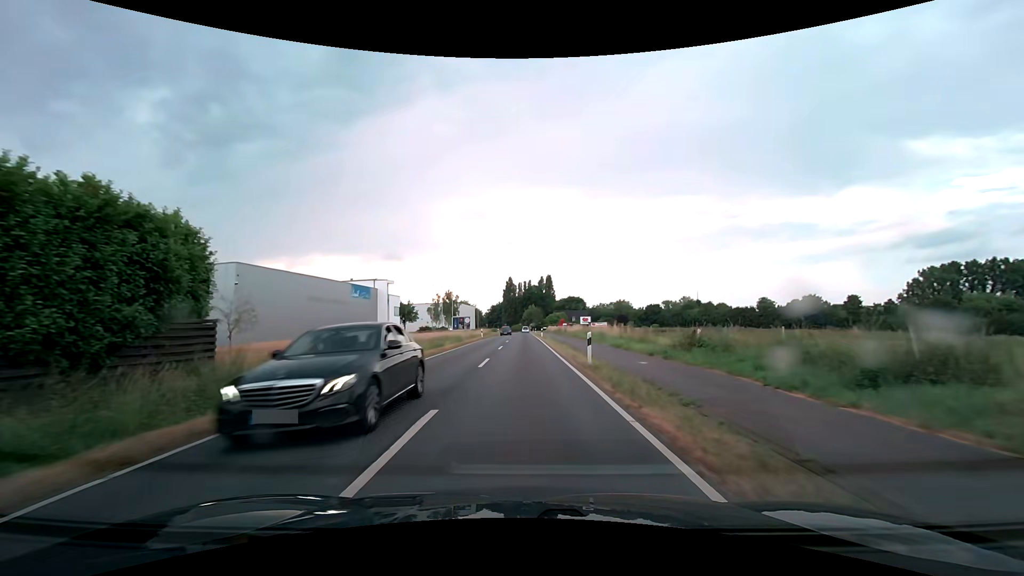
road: secondary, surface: asphalt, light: Day
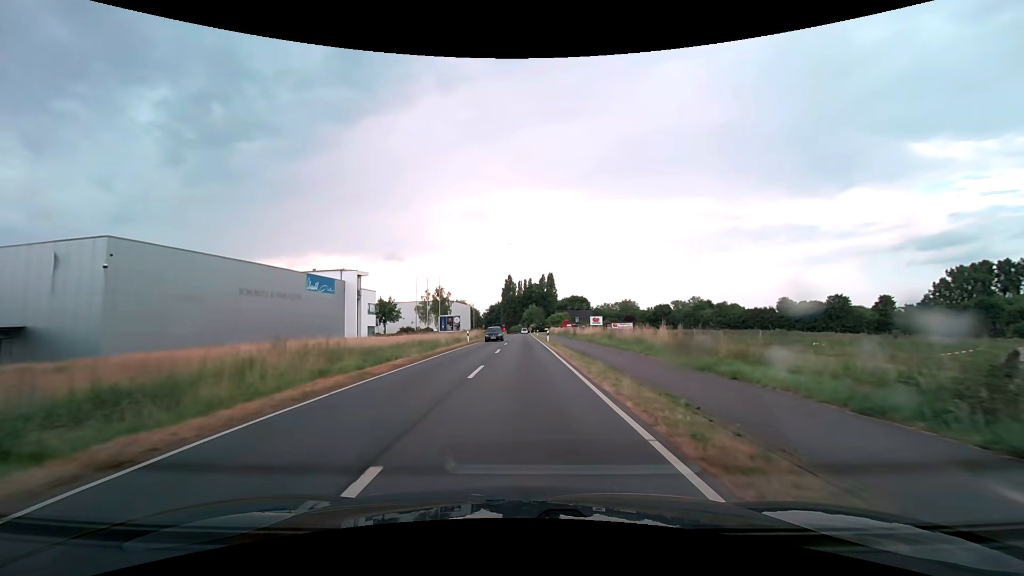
(-0.1, +15.2) m; 0°
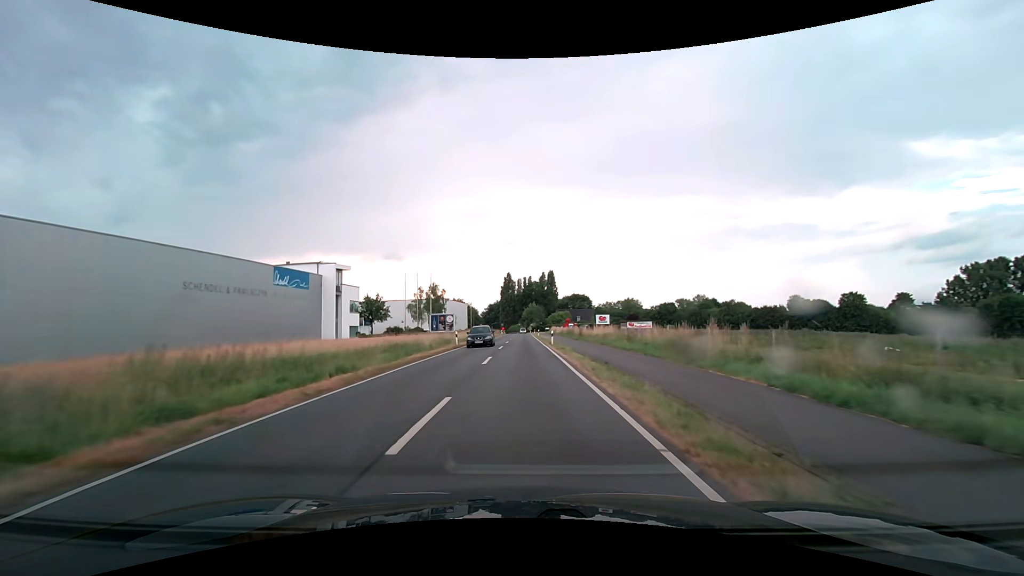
(0.0, +7.6) m; 0°
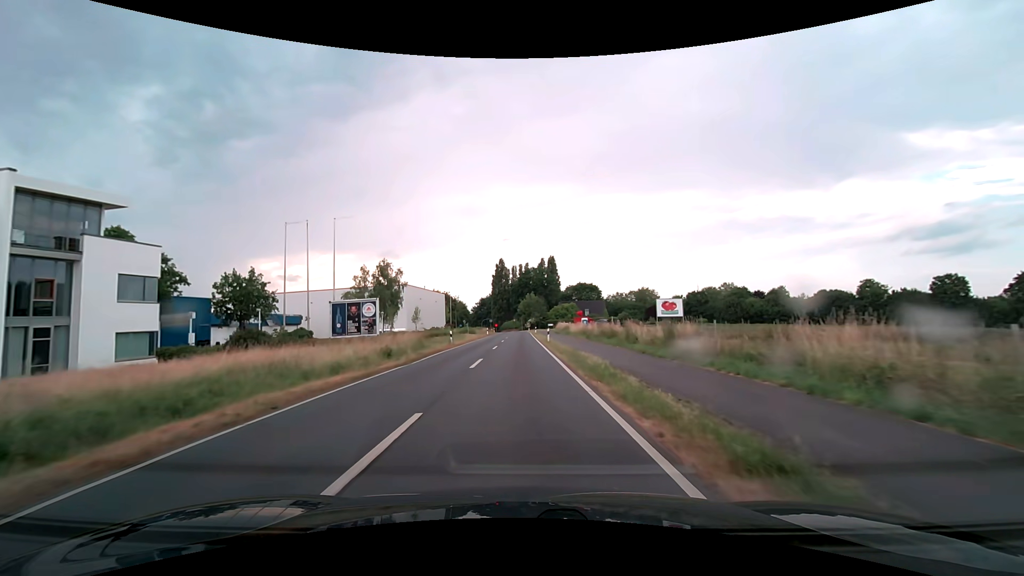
(+0.2, +38.1) m; +1°
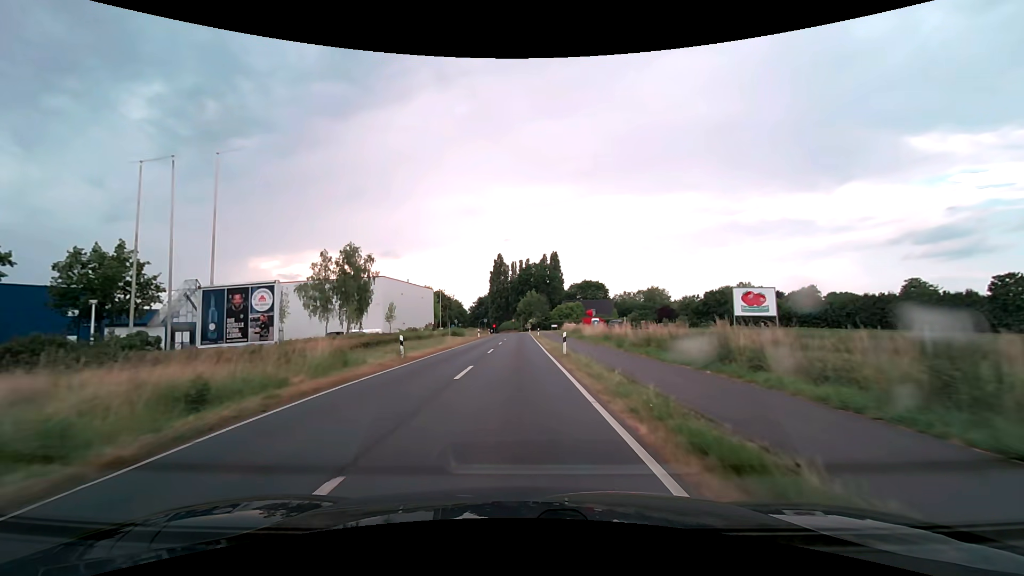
(-0.1, +15.3) m; 0°
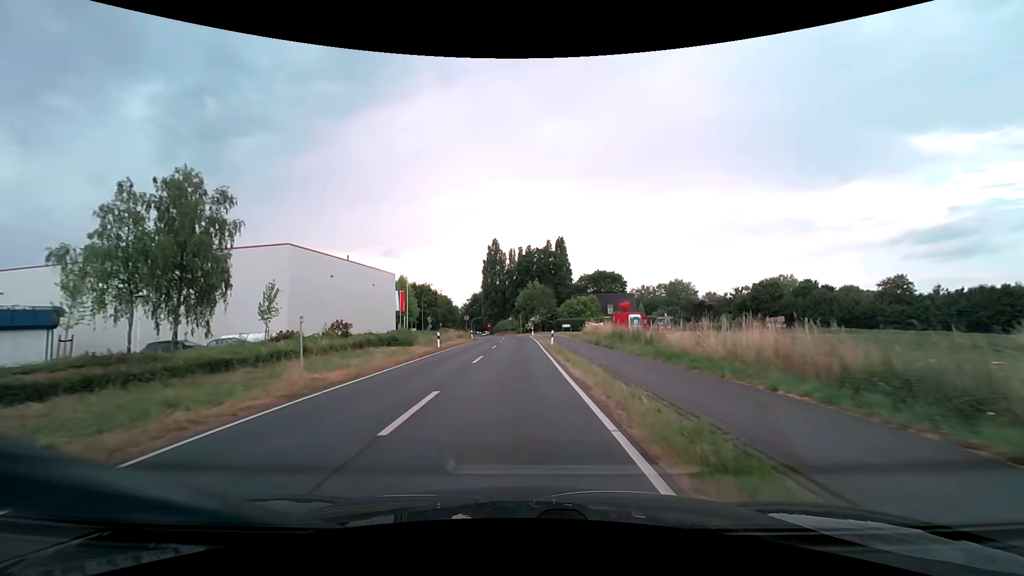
(-0.1, +30.7) m; 0°
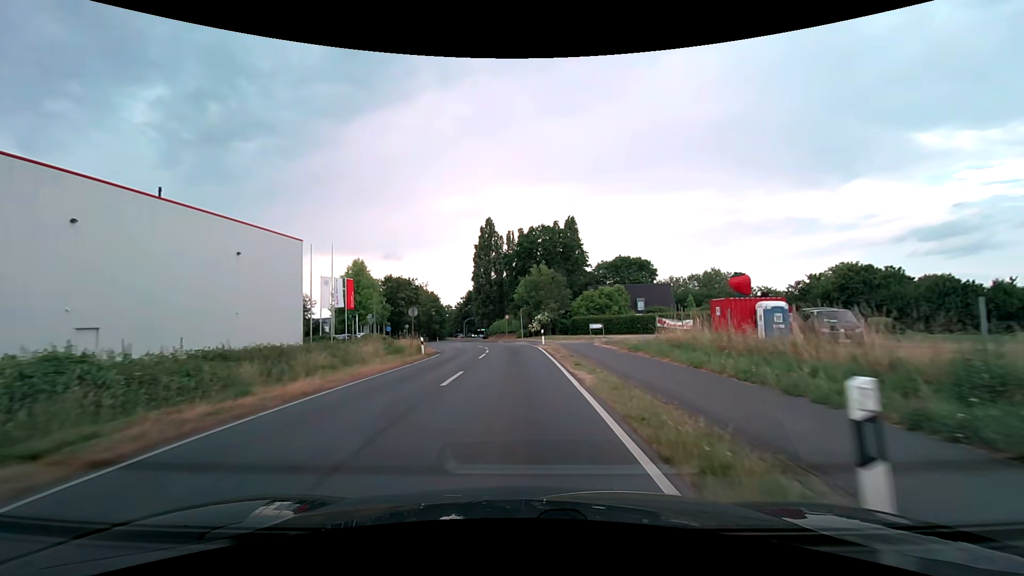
(0.0, +30.9) m; 0°
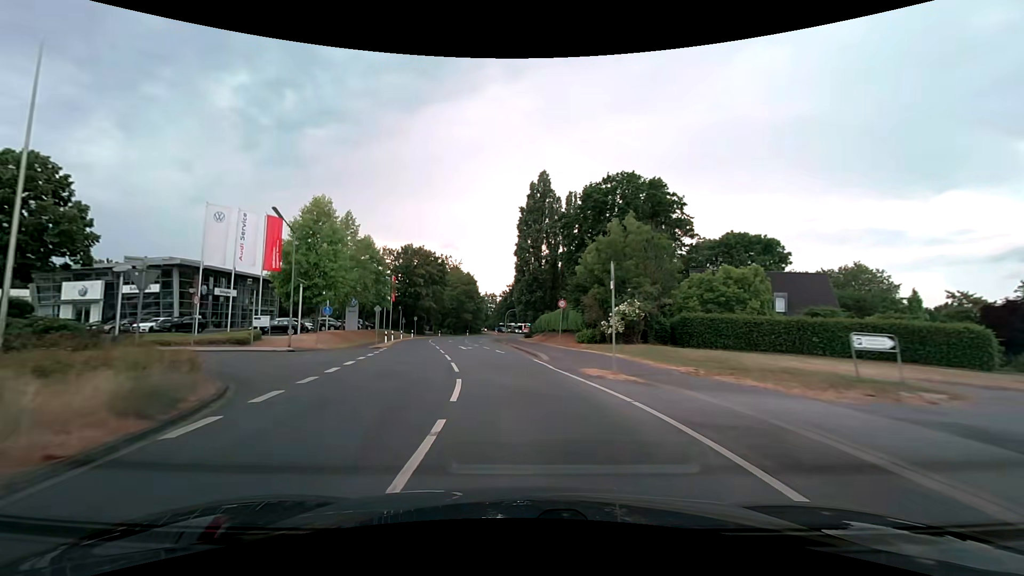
(-1.2, +33.2) m; -6°
(0, +10) (-1, +20) (-3, +30) (-5, +40) (-7, +49) (-8, +59) (-9, +69) (-9, +79) (-7, +89) (-3, +98) m
